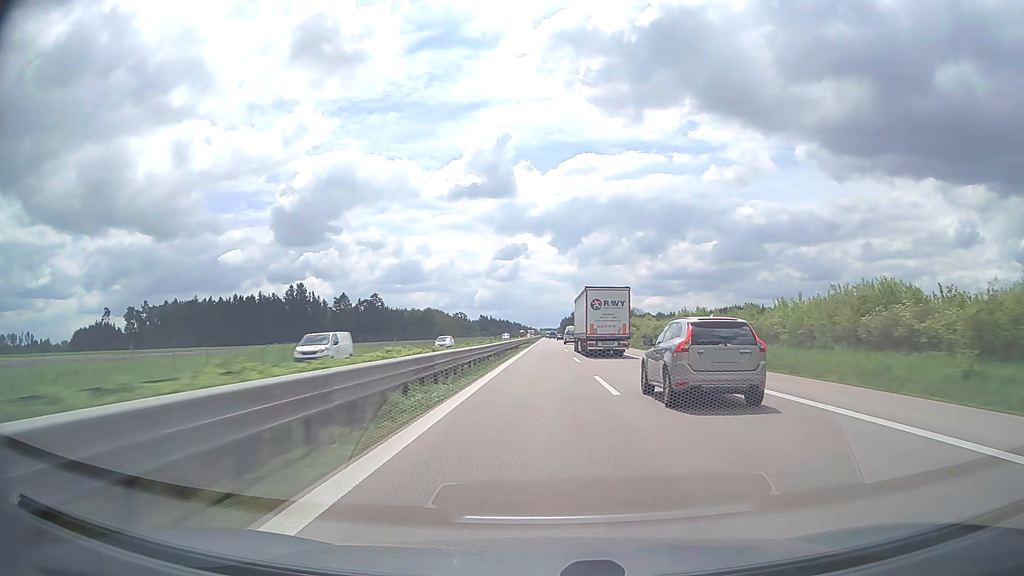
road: trunk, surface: asphalt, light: Day
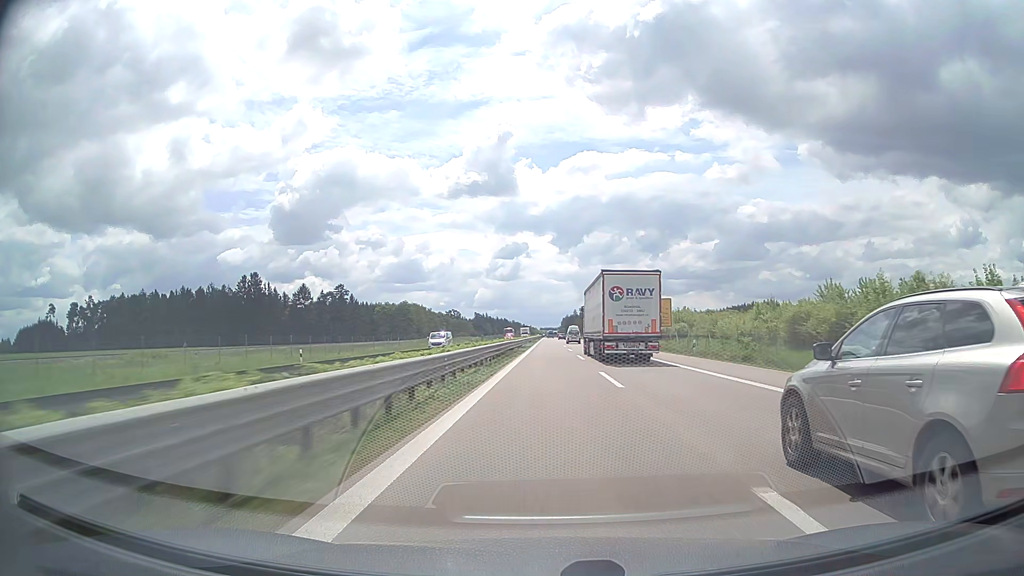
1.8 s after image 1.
(0.0, +55.1) m; 0°
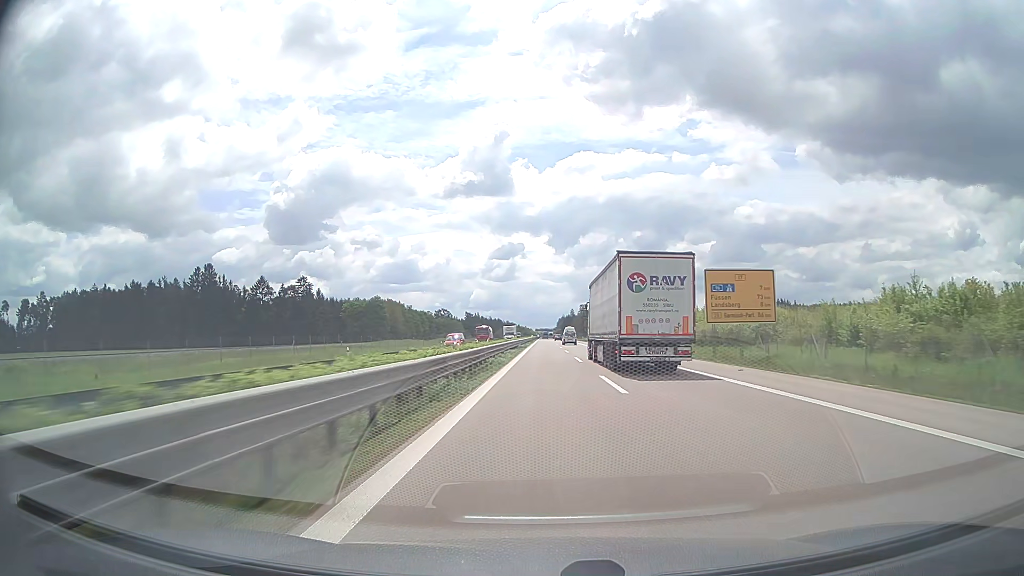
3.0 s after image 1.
(+0.2, +37.3) m; 0°
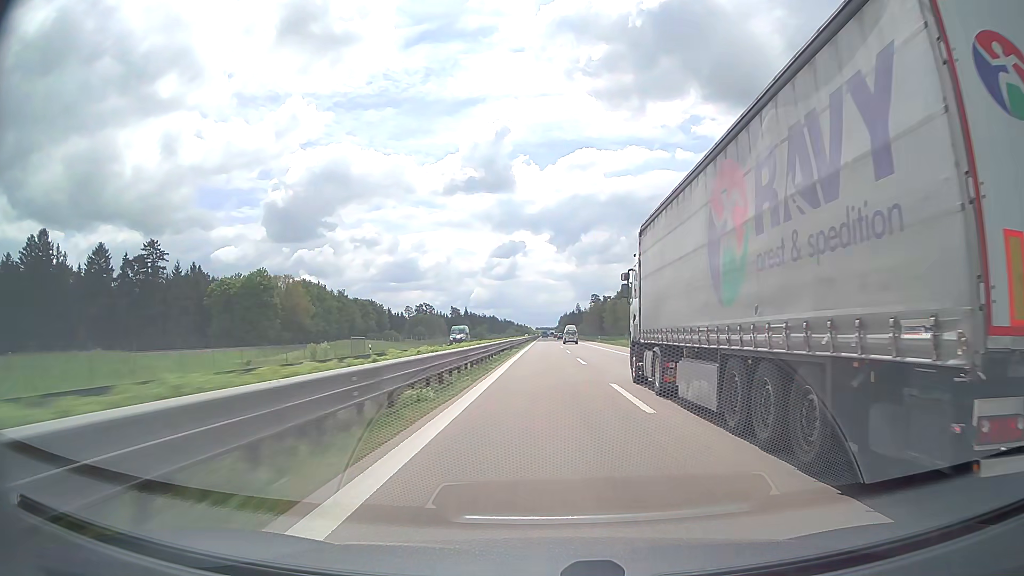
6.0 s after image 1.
(0.0, +94.2) m; 0°
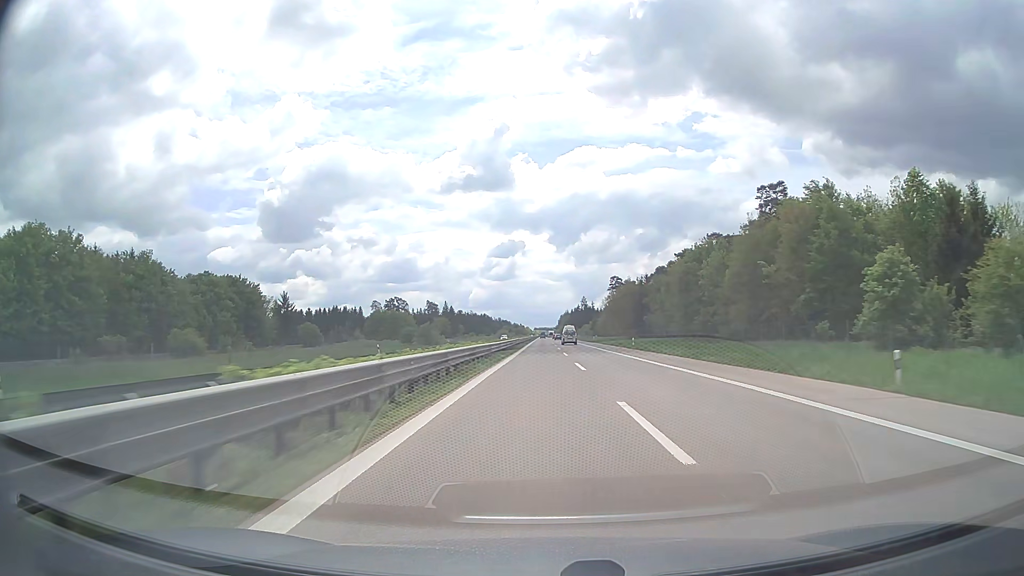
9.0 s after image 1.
(+0.2, +94.9) m; 0°
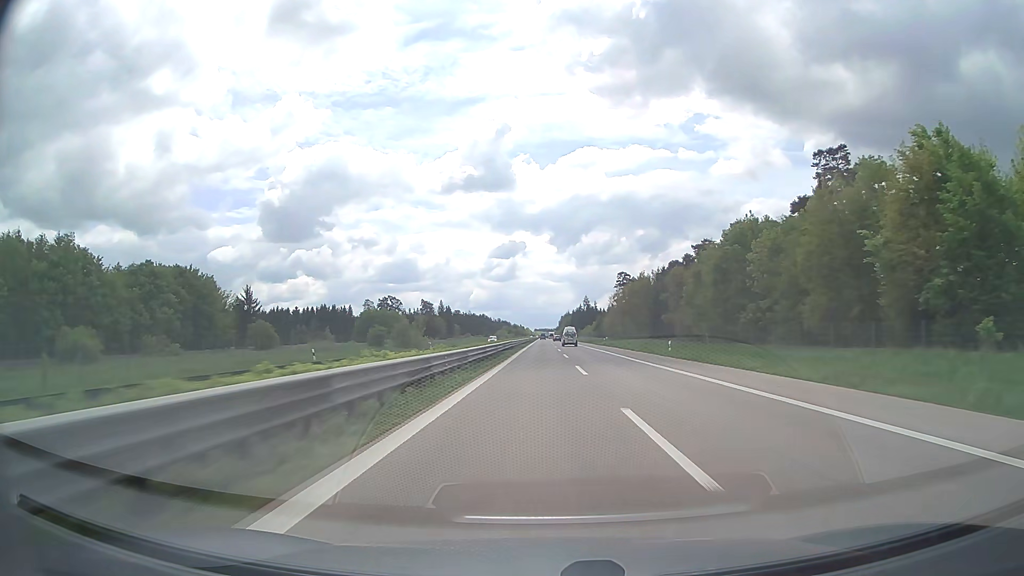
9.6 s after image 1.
(0.0, +19.0) m; 0°
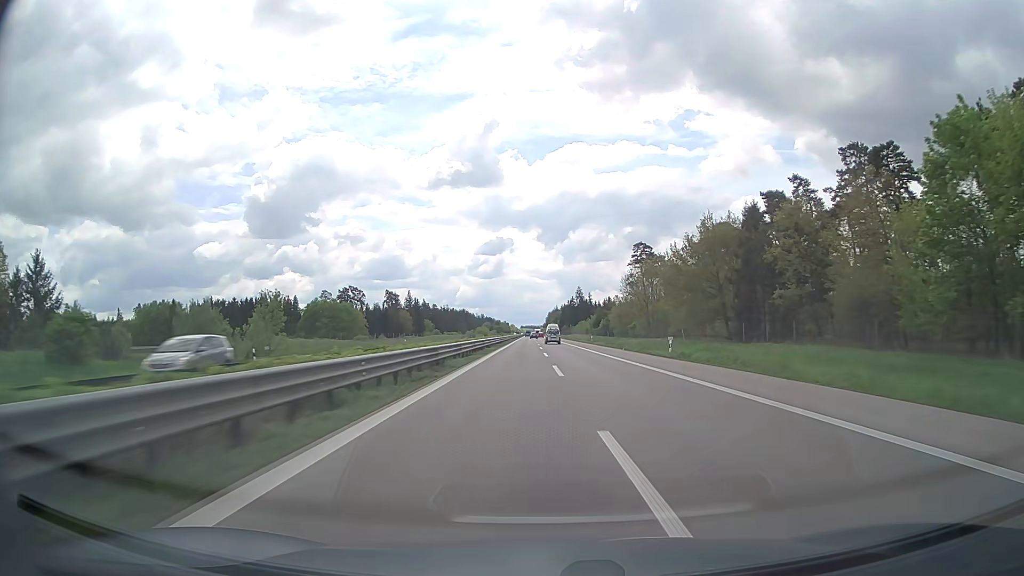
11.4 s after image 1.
(+0.4, +56.9) m; +1°
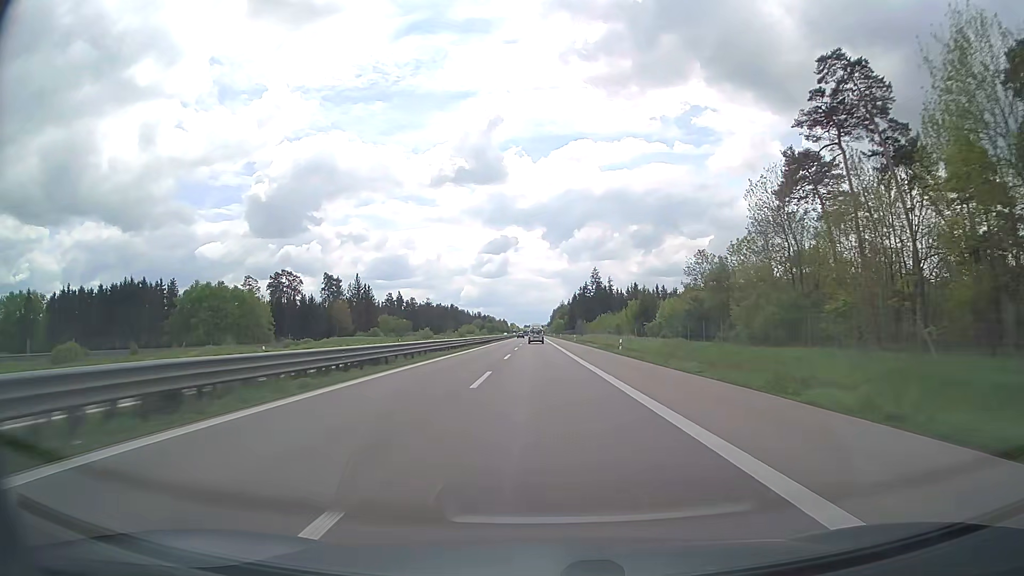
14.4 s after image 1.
(+0.7, +94.7) m; 0°
(0, +10) (0, +20) (0, +30) (0, +40) (0, +50) (-1, +60) (-1, +70) (-1, +80) (-1, +90) (-1, +100) m
